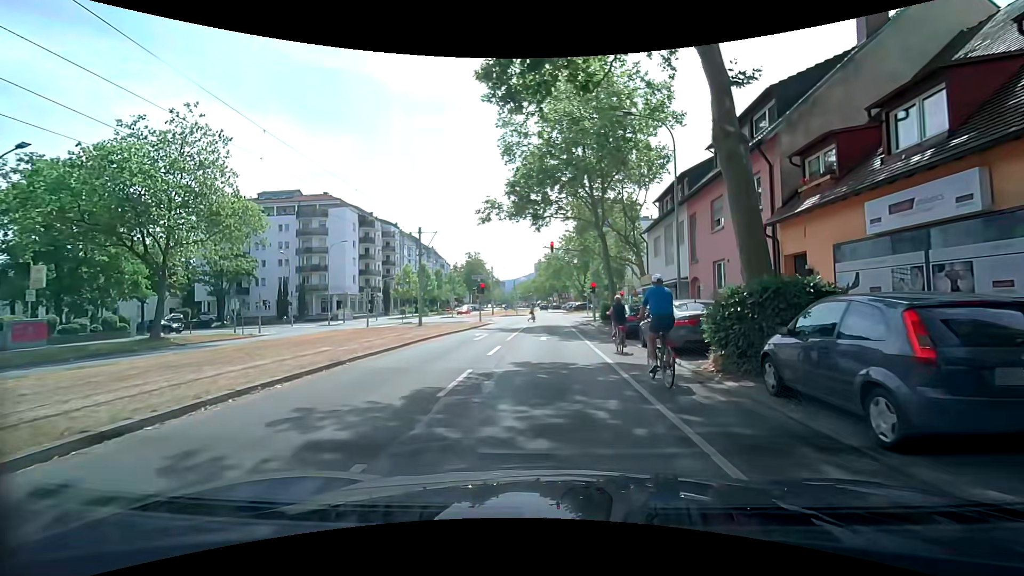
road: tertiary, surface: asphalt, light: Day
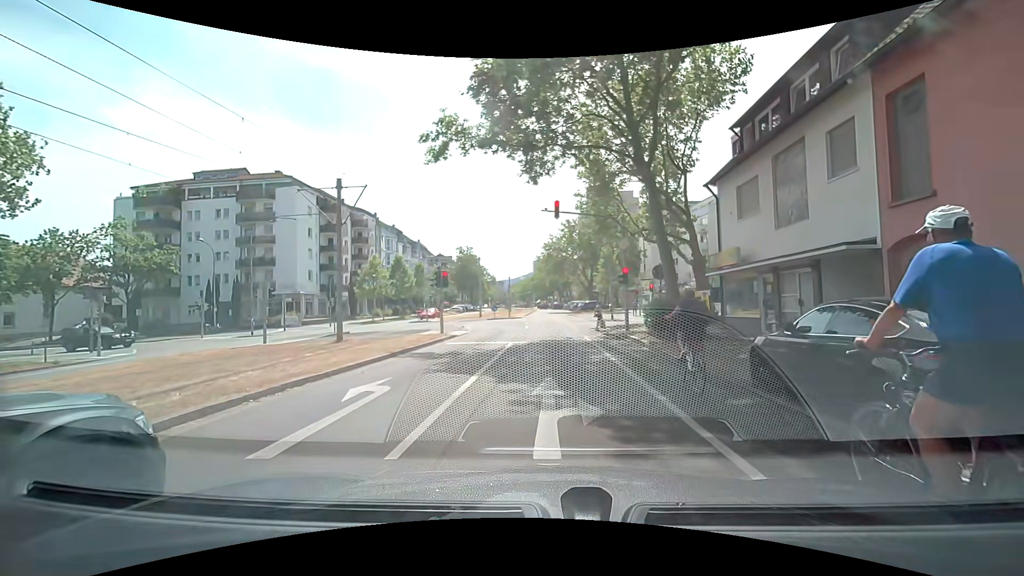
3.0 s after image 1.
(-0.4, +14.8) m; +1°
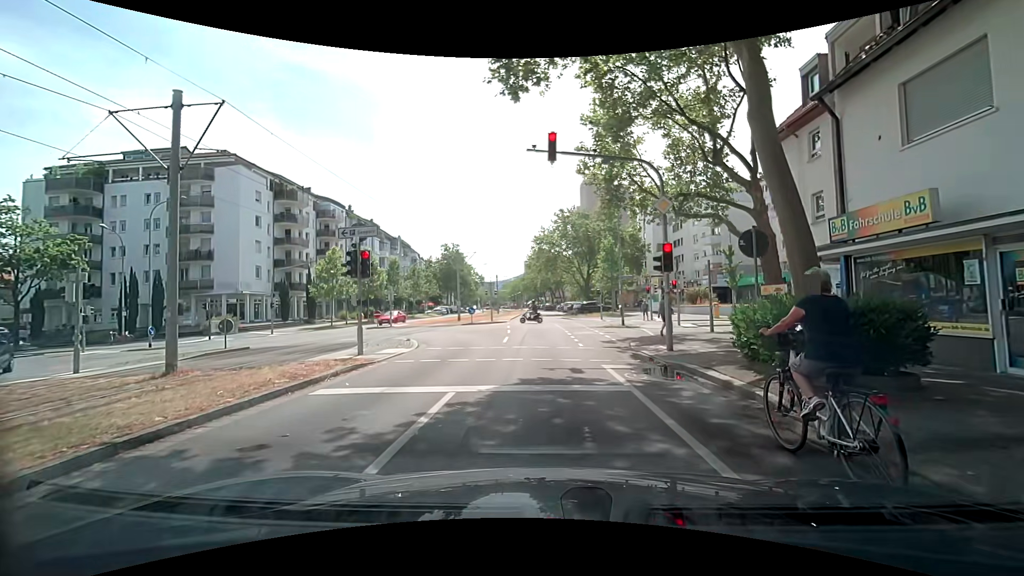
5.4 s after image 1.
(0.0, +9.5) m; 0°
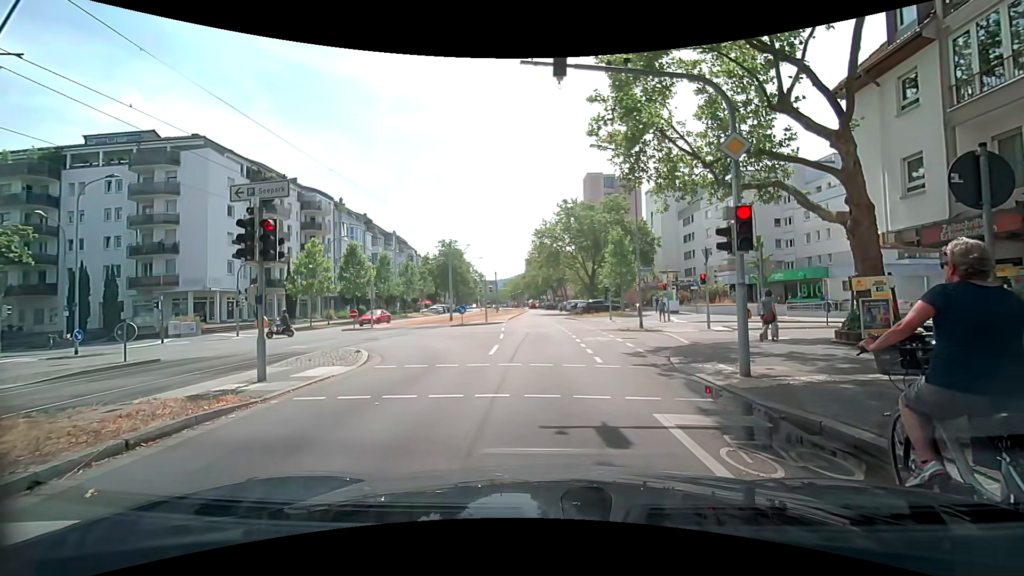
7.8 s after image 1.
(+0.1, +4.9) m; +2°
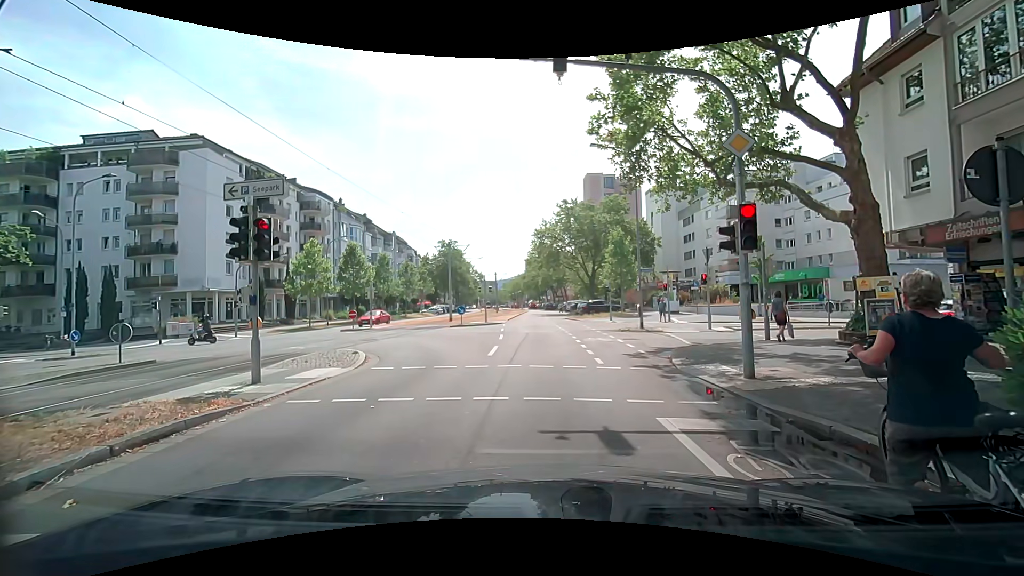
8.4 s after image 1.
(0.0, +0.2) m; 0°
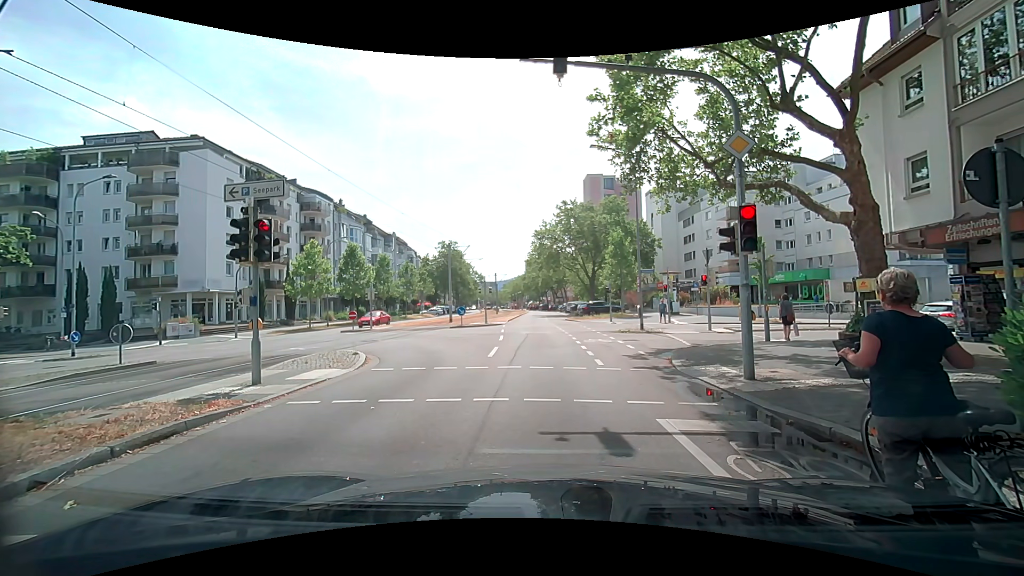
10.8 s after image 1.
(0.0, +0.1) m; 0°
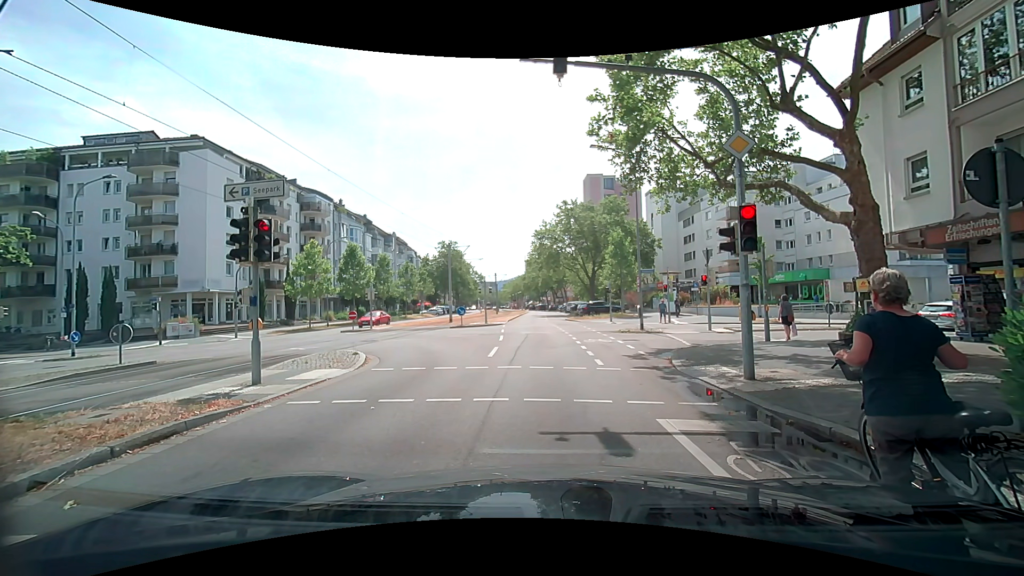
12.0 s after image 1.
(0.0, 0.0) m; 0°
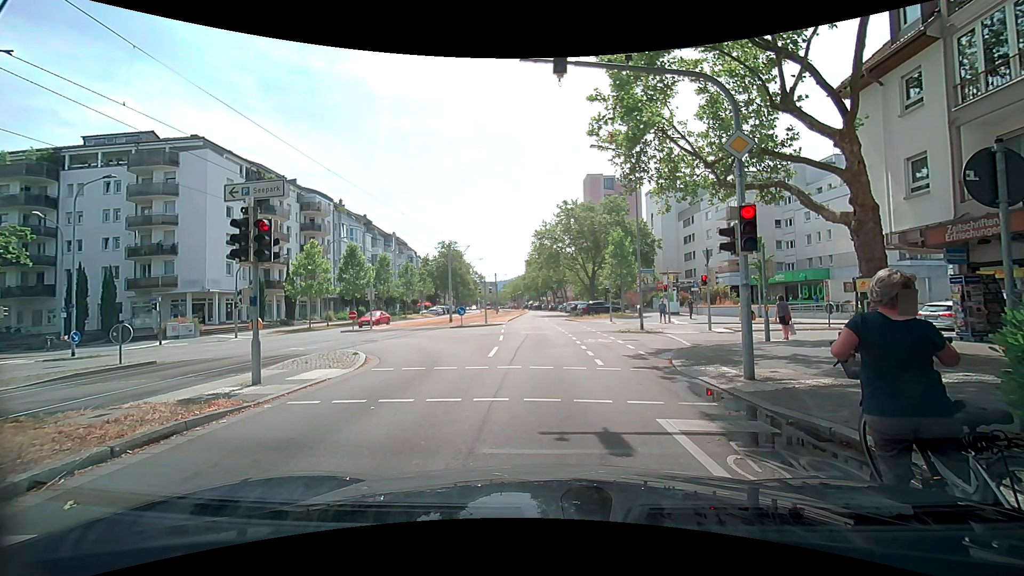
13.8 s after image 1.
(0.0, 0.0) m; 0°
(-1, +10) (-2, +20) (-2, +30) (-3, +40) (-4, +50) (-4, +60) (-5, +70) (-5, +80) (-5, +90) (-6, +100) m
